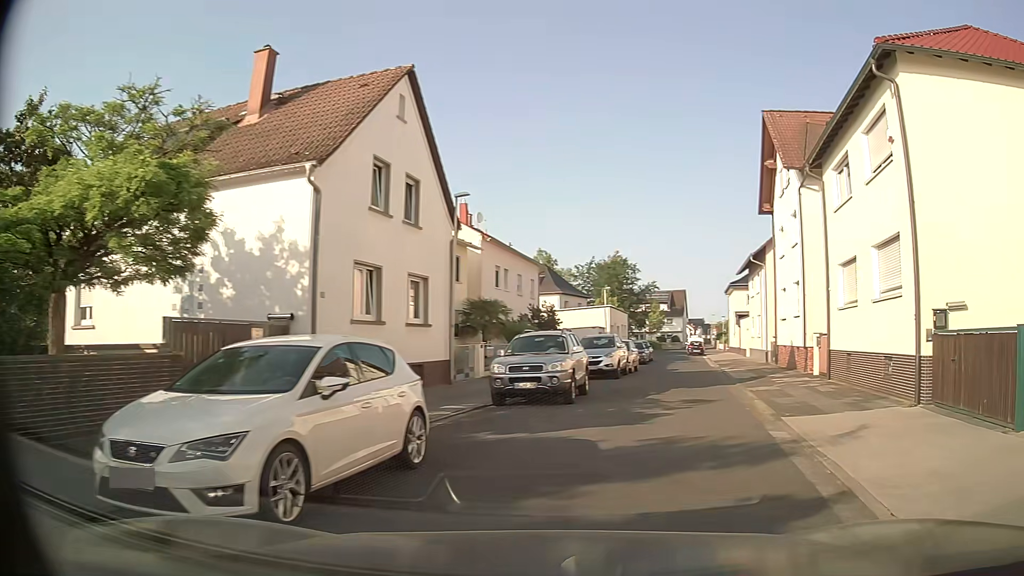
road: residential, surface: asphalt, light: Day
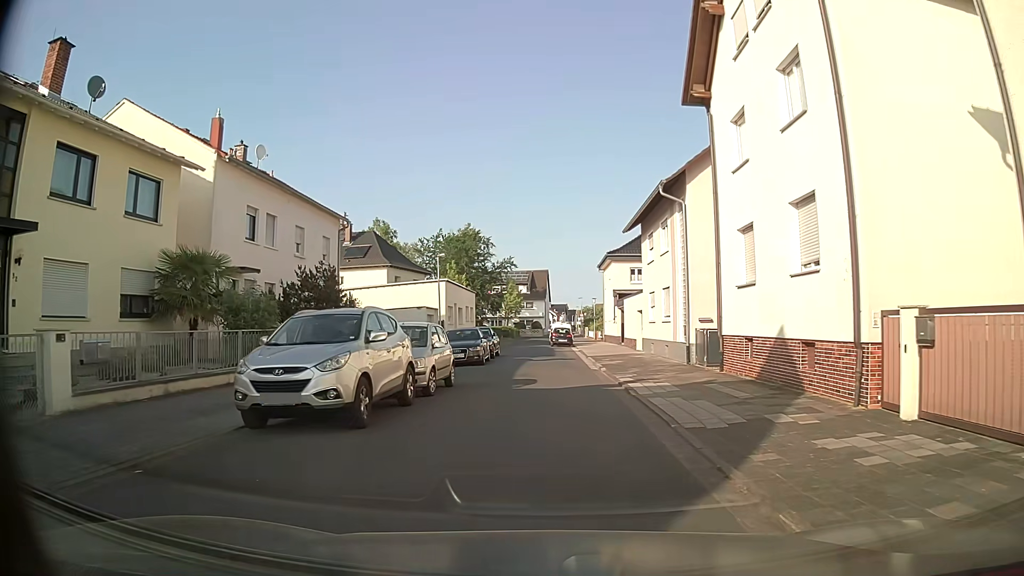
(+3.1, +16.2) m; +11°
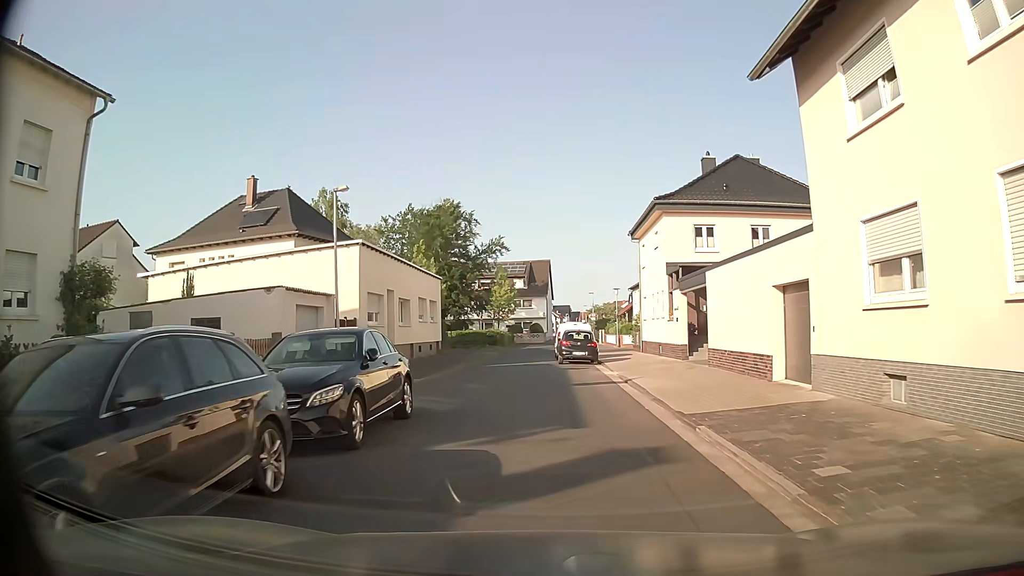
(+0.4, +22.7) m; +1°
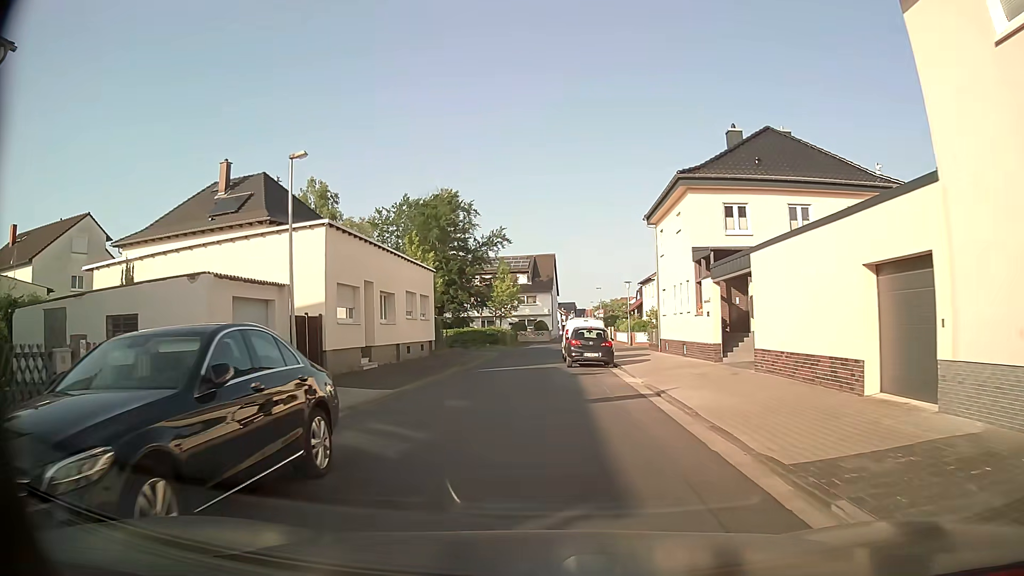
(0.0, +4.5) m; -2°
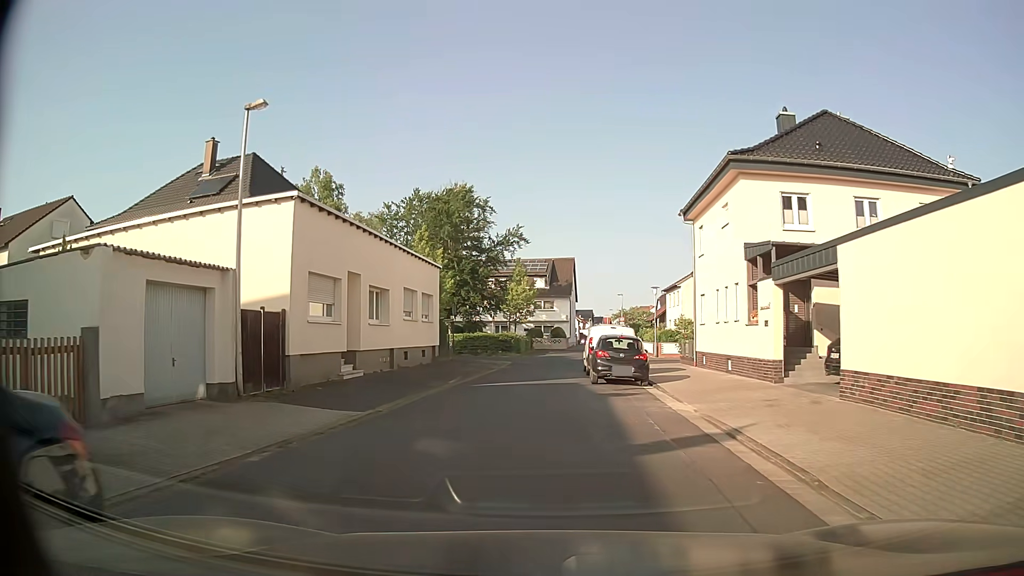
(0.0, +4.4) m; 0°
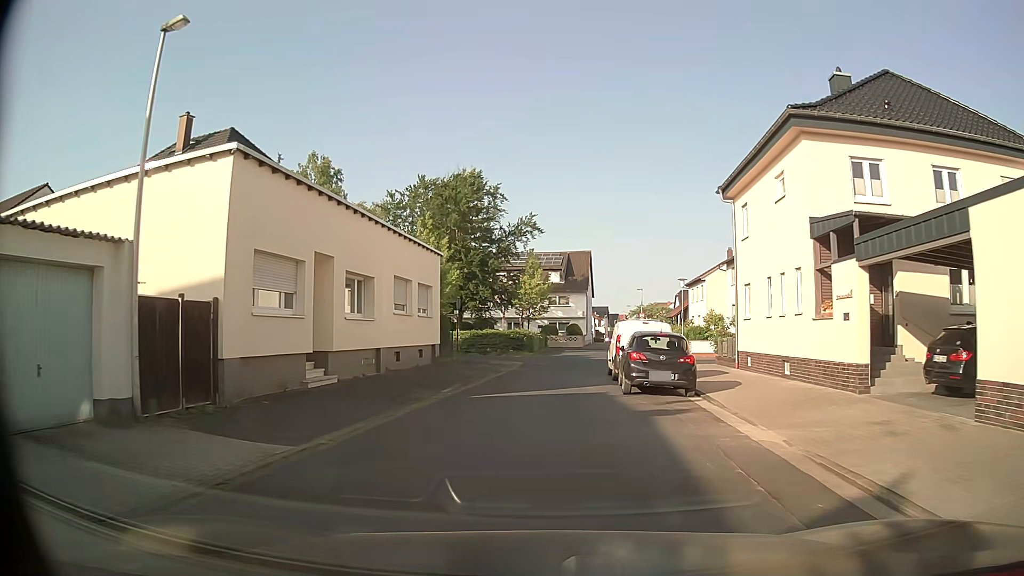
(0.0, +4.4) m; -2°
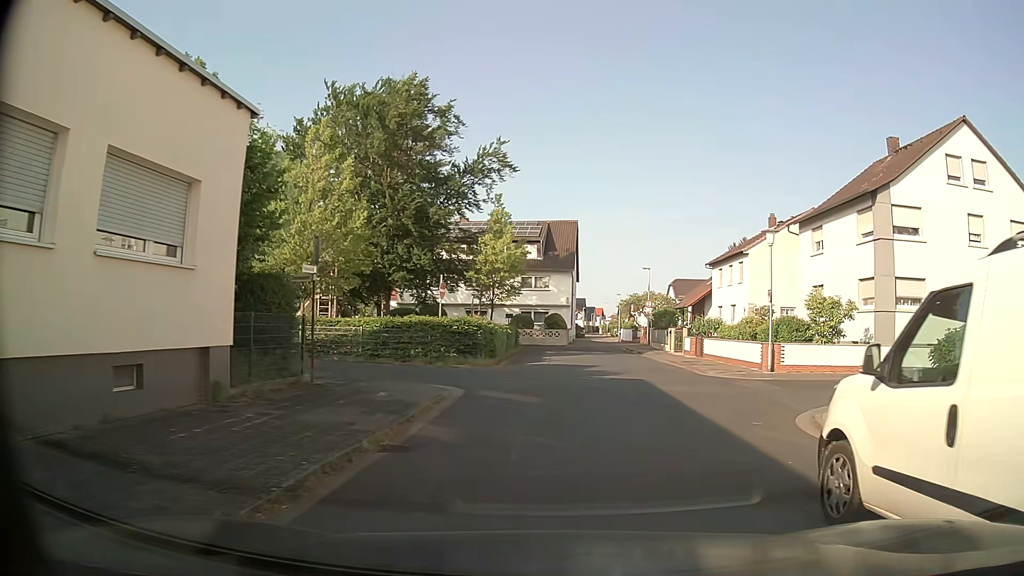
(+0.2, +19.0) m; +3°
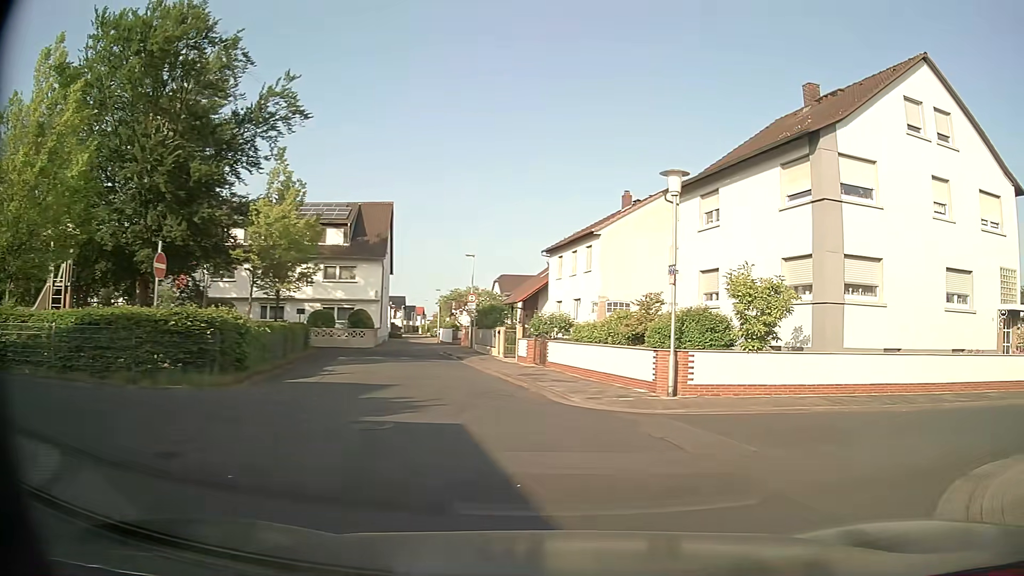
(+0.8, +8.7) m; +15°
